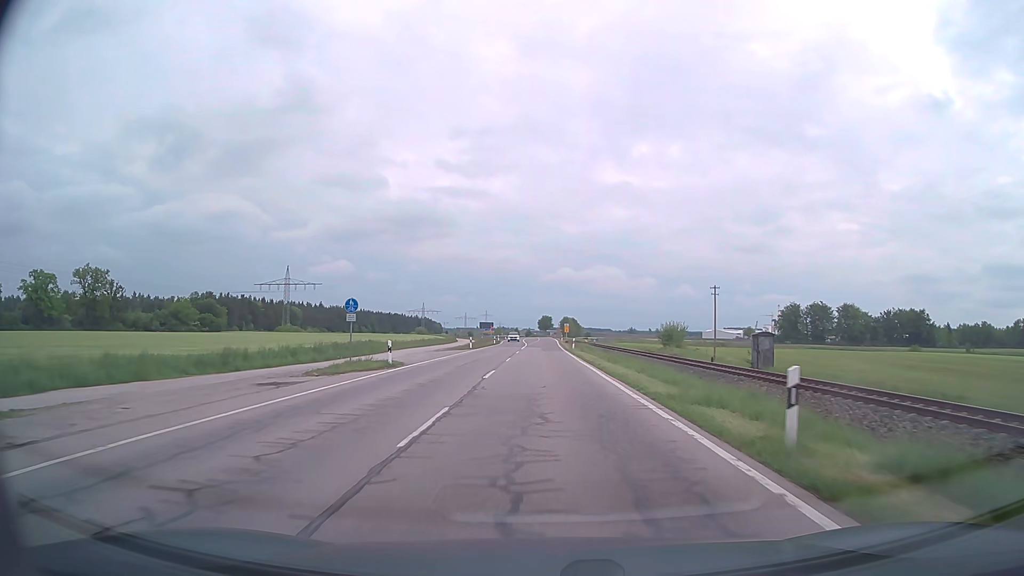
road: secondary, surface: asphalt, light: Day
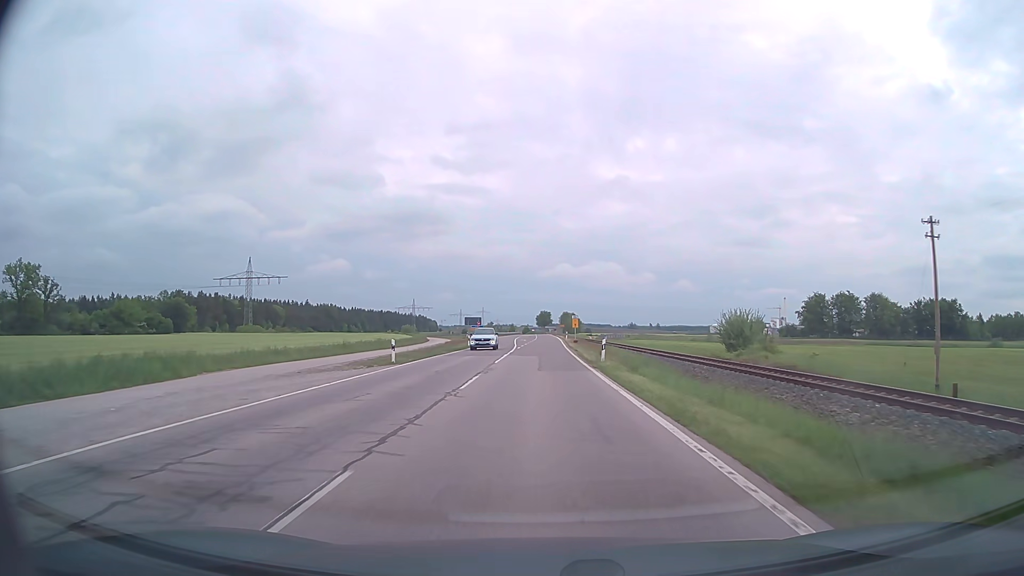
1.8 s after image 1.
(0.0, +29.7) m; 0°
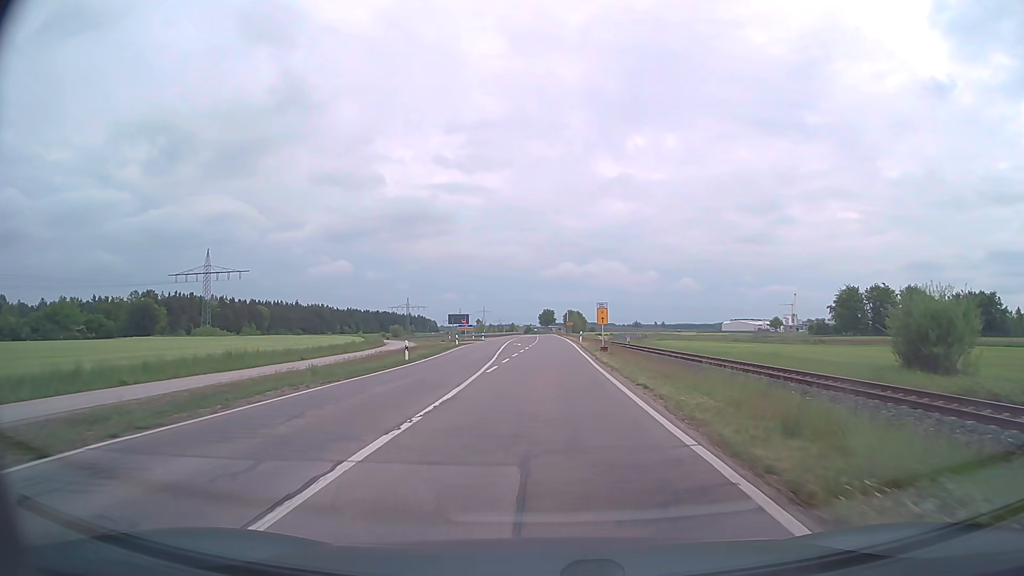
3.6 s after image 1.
(0.0, +28.4) m; 0°
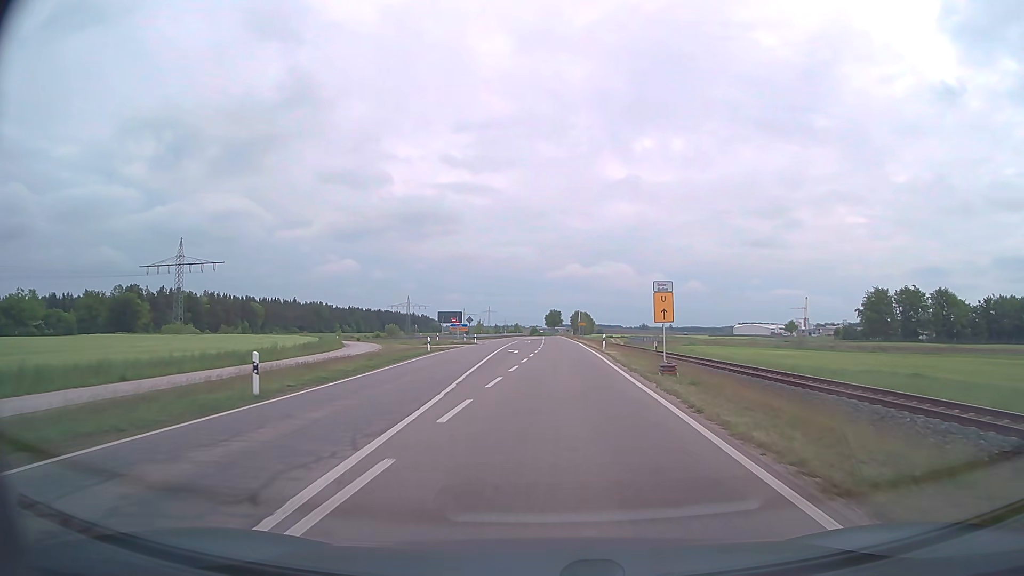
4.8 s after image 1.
(-0.1, +17.8) m; -1°
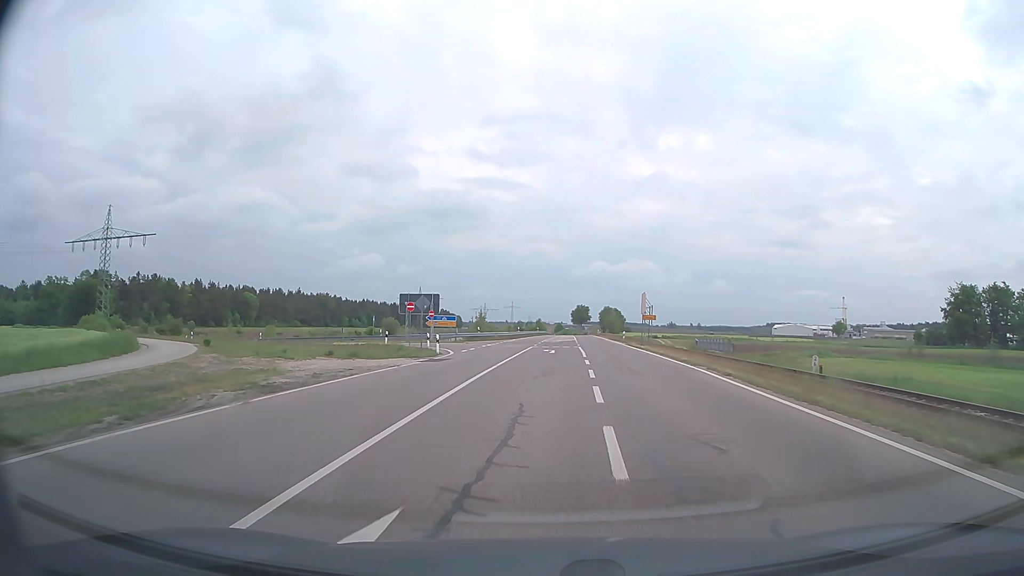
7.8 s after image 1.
(-0.7, +39.4) m; -2°
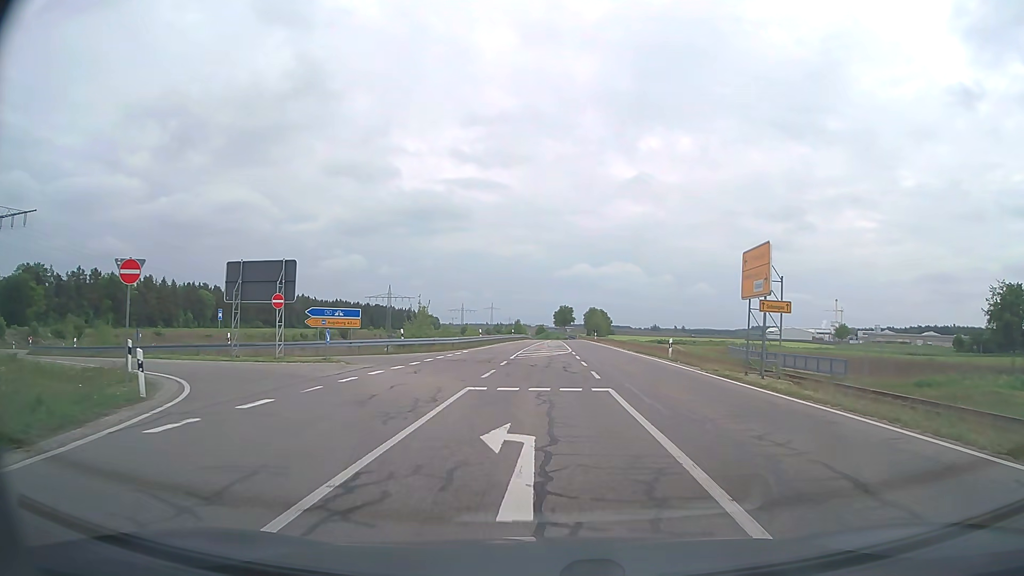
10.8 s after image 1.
(+0.4, +29.8) m; +2°
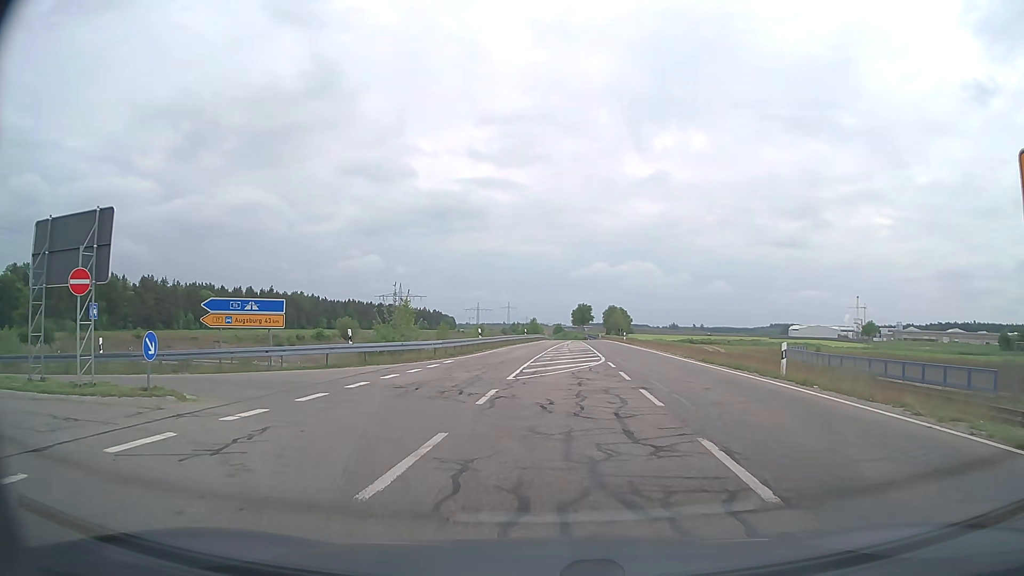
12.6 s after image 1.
(-0.1, +13.4) m; -1°
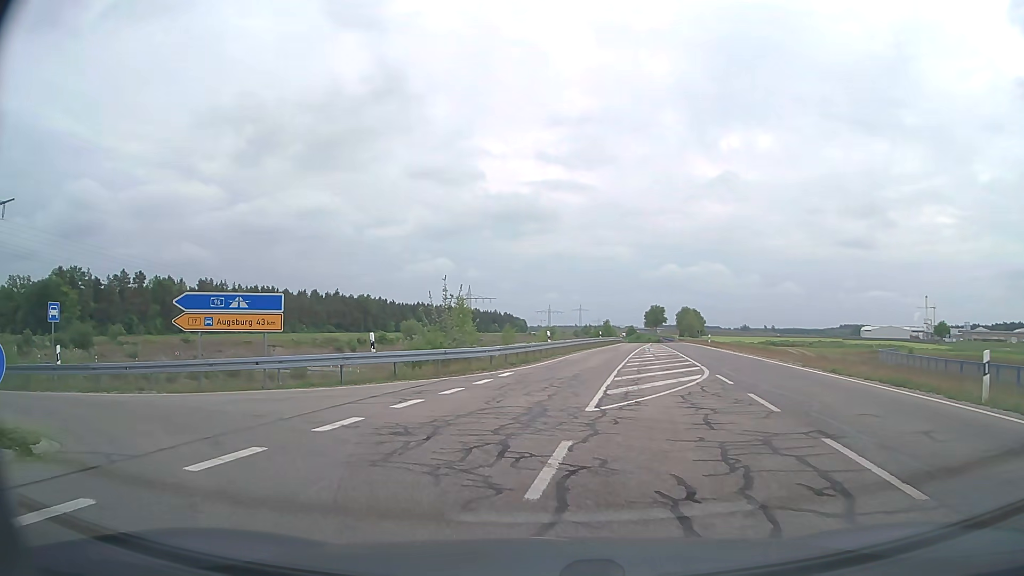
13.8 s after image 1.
(-0.3, +6.5) m; -6°
(-2, +10) (-11, +13) (-21, +15) (-30, +19) (-38, +25) (-45, +32) (-51, +40) (-55, +49) (-57, +59) (-58, +69) m
